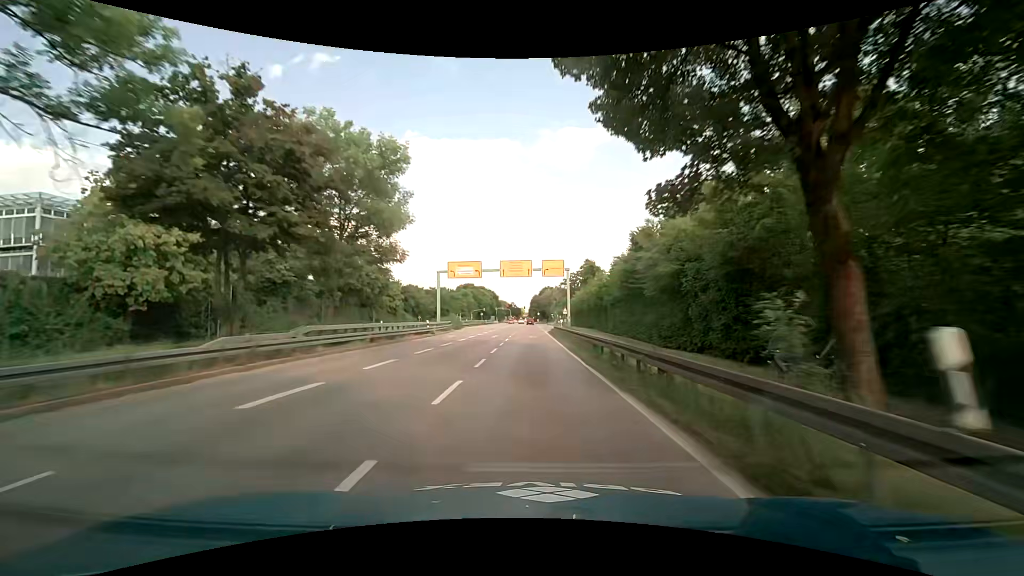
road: primary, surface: asphalt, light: Day
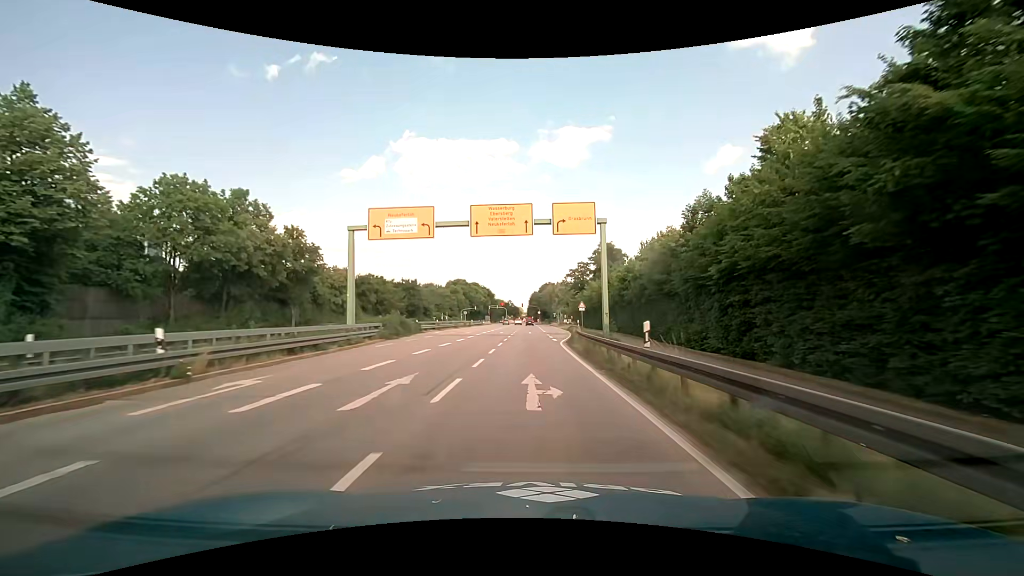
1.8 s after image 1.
(-0.1, +29.3) m; 0°
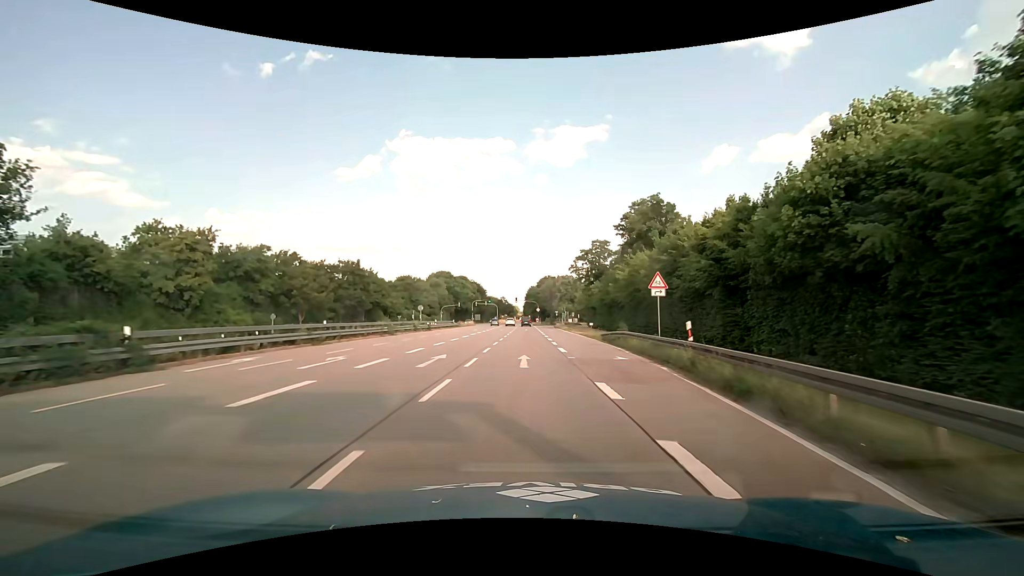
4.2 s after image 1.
(0.0, +35.3) m; 0°
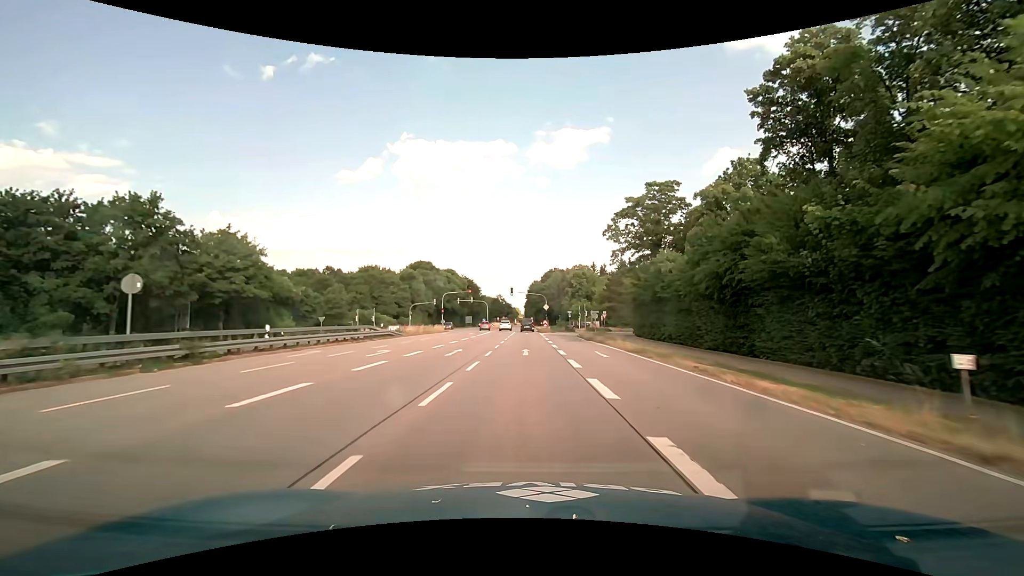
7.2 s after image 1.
(-0.1, +41.8) m; 0°
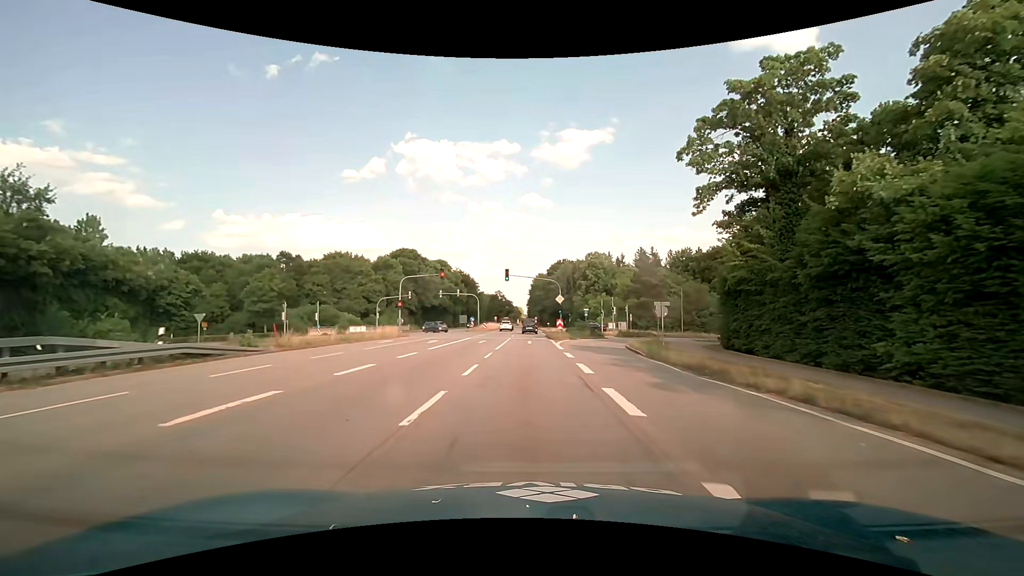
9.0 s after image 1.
(-0.1, +25.7) m; 0°
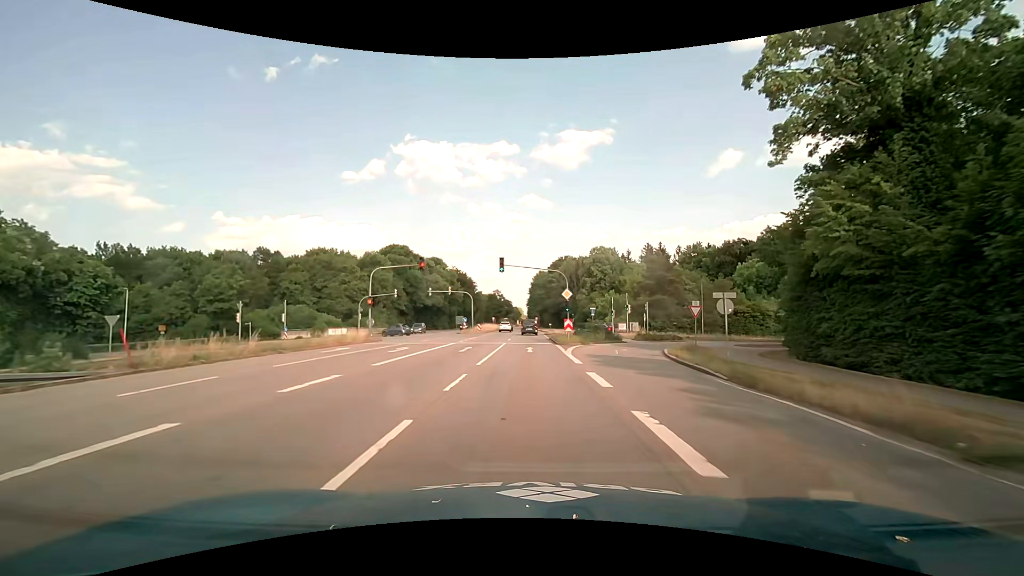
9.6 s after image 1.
(0.0, +8.9) m; 0°
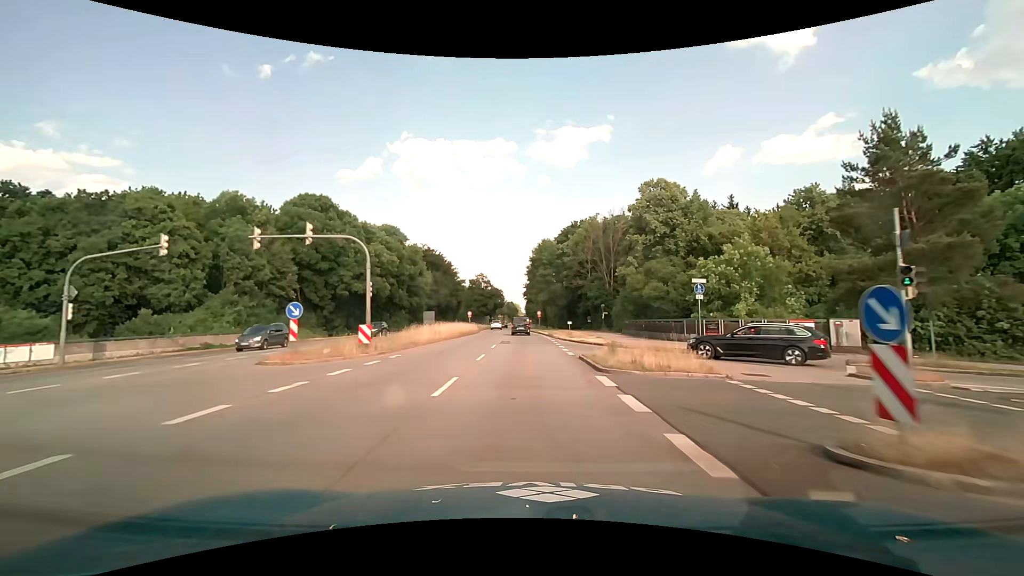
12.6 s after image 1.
(-0.1, +47.3) m; 0°
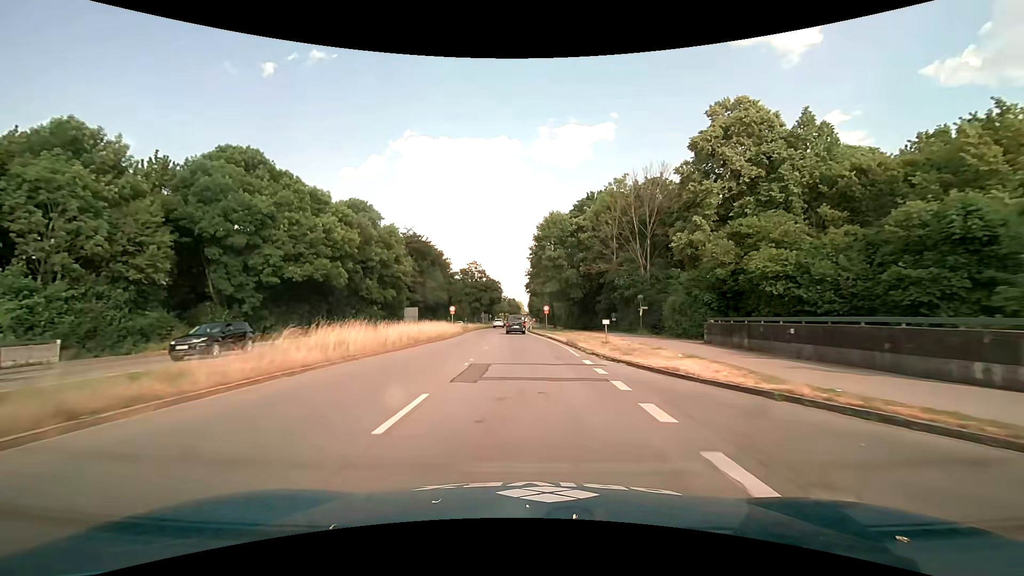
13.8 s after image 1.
(-0.1, +20.2) m; 0°
(0, +10) (0, +20) (0, +30) (-1, +40) (-2, +50) (-2, +60) (-2, +70) (-2, +80) (-2, +90) (-2, +100) m
